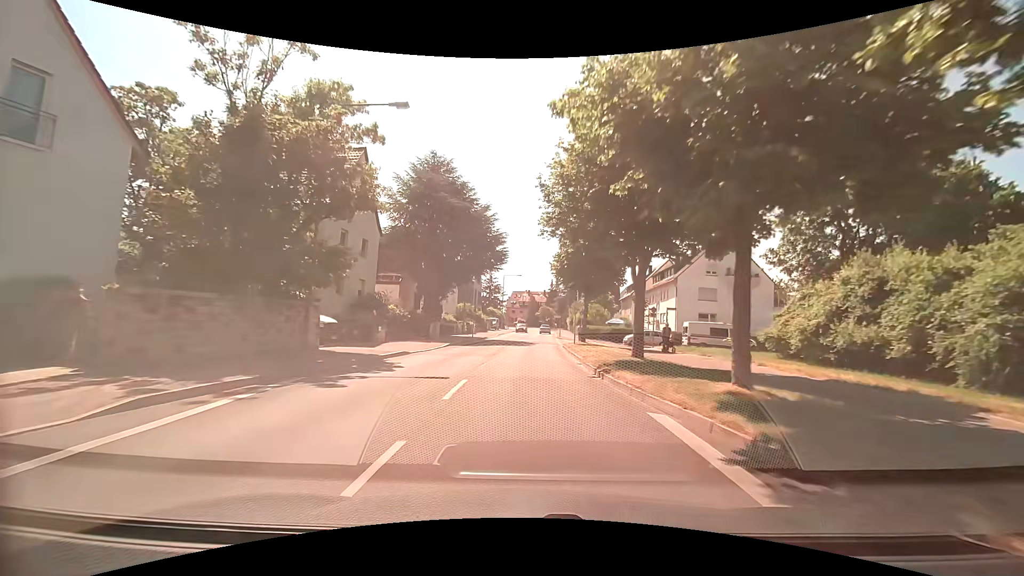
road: tertiary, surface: asphalt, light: Day
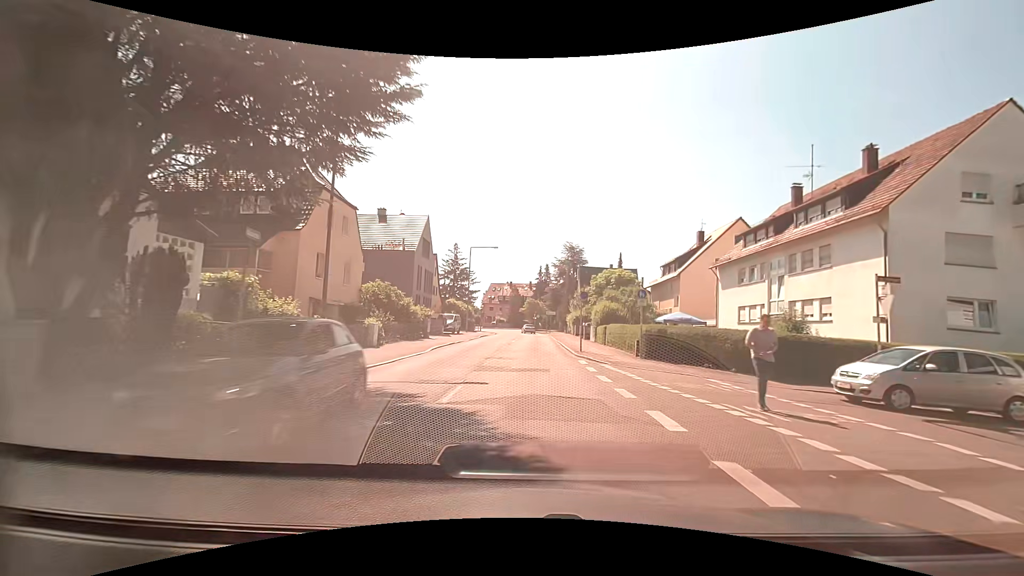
(+0.4, +34.4) m; +2°
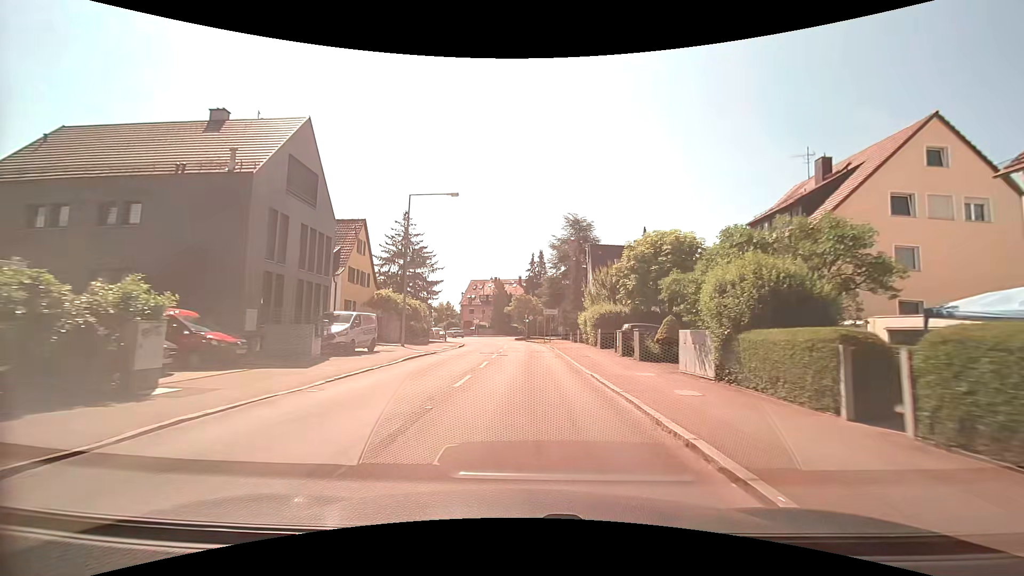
(+0.5, +26.6) m; +1°
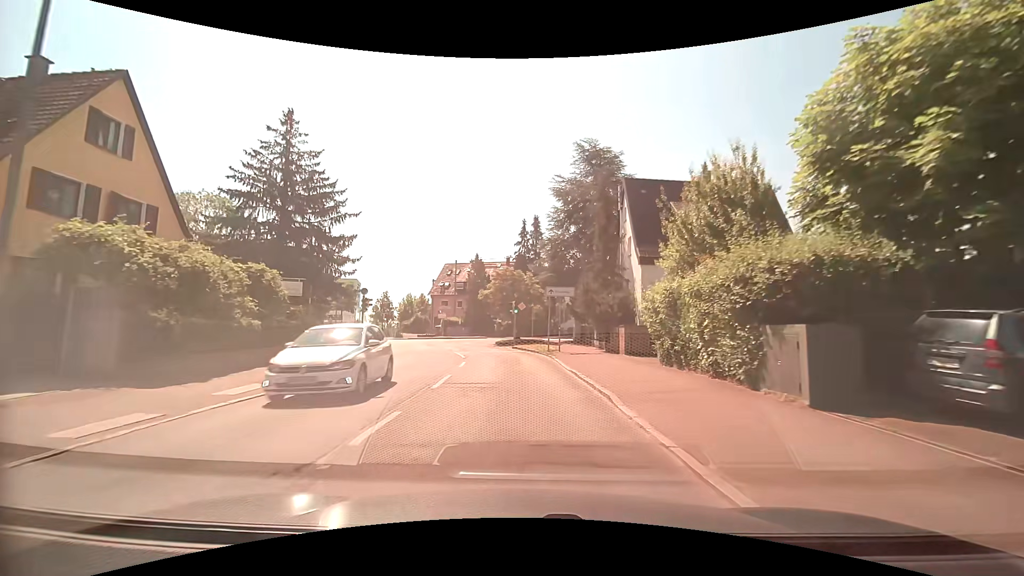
(+0.4, +25.0) m; +2°
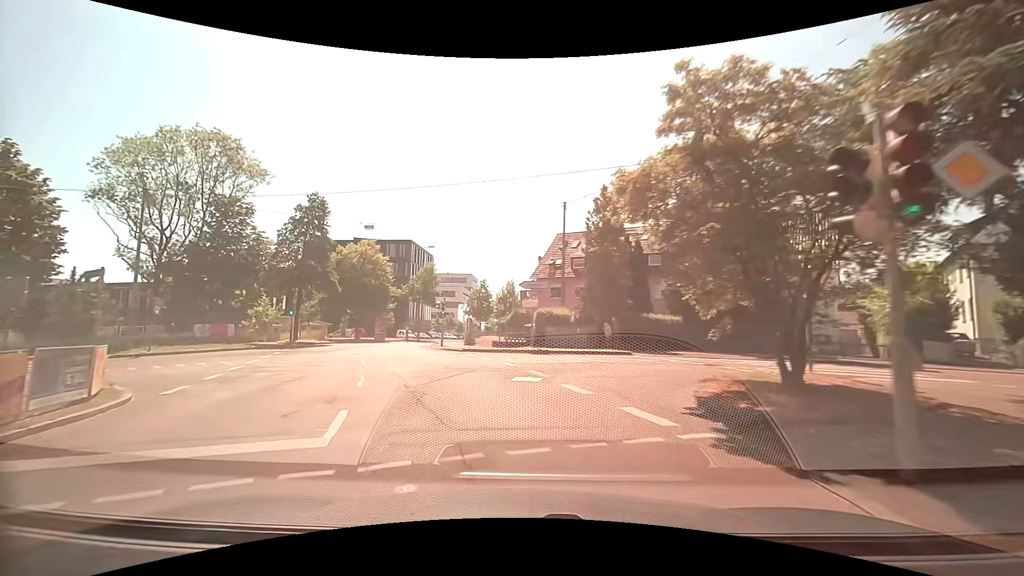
(-2.4, +28.8) m; -15°
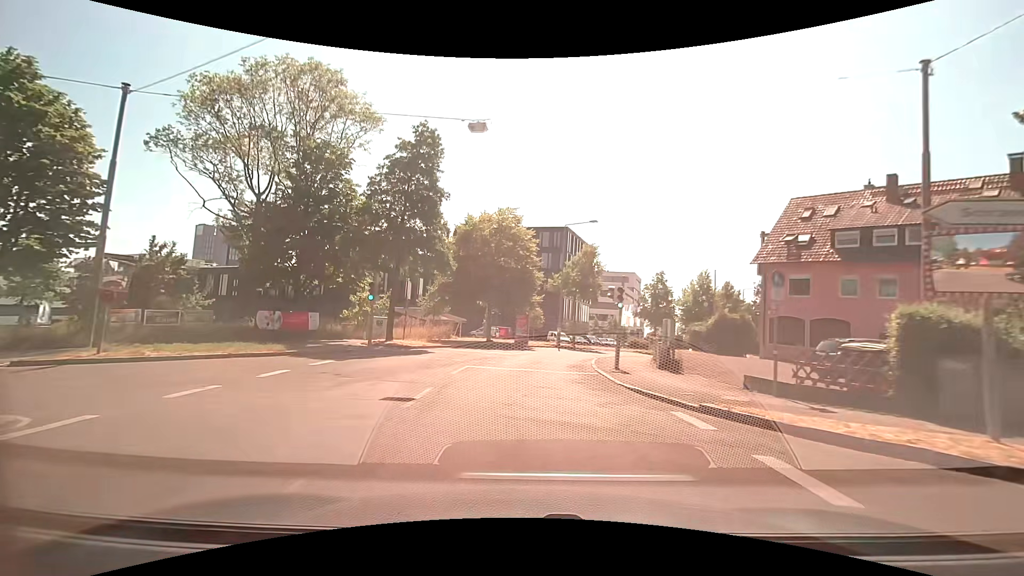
(-2.9, +16.3) m; -18°
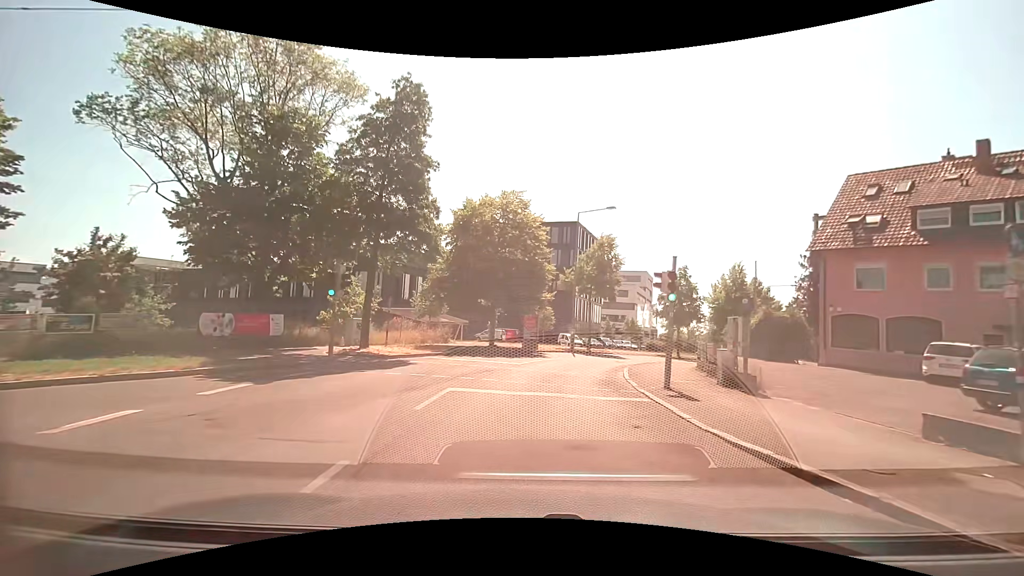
(-0.1, +5.5) m; -1°
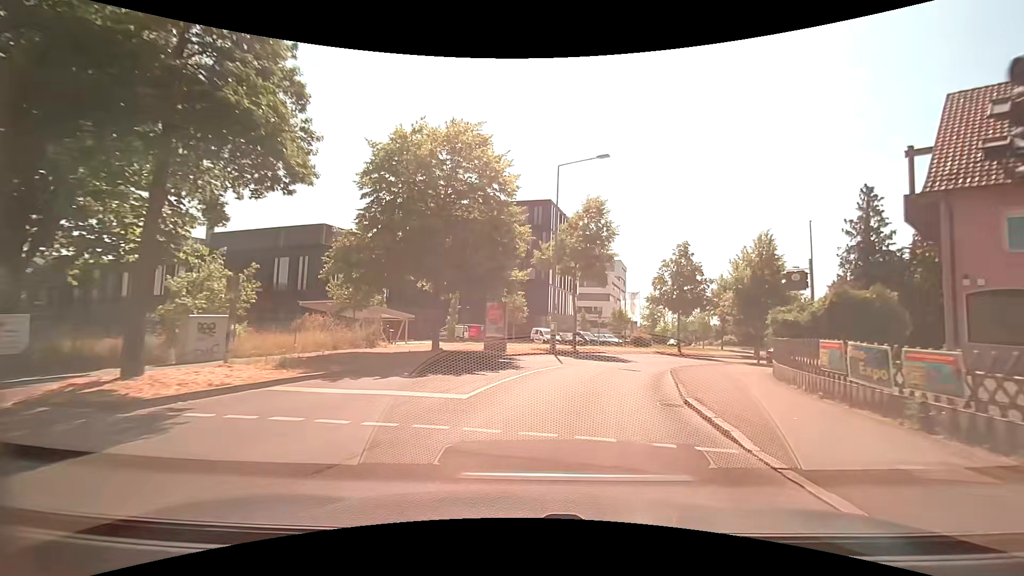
(+0.2, +10.7) m; +4°
(+1, +10) (+3, +20) (+7, +29) (+13, +37) (+20, +44) (+28, +50) (+34, +58) (+39, +66) (+43, +76) (+48, +84) m
